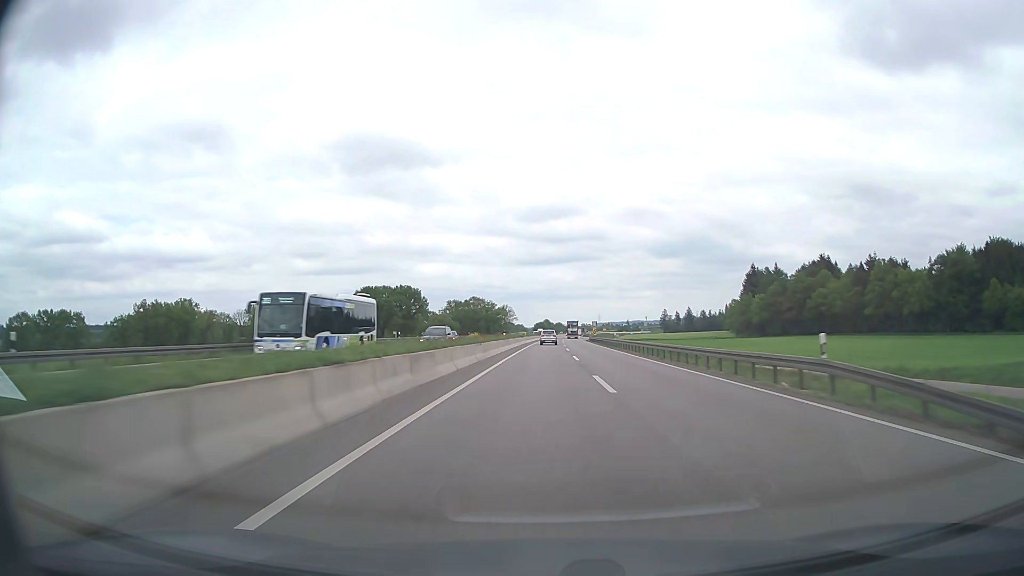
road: trunk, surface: asphalt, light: Day
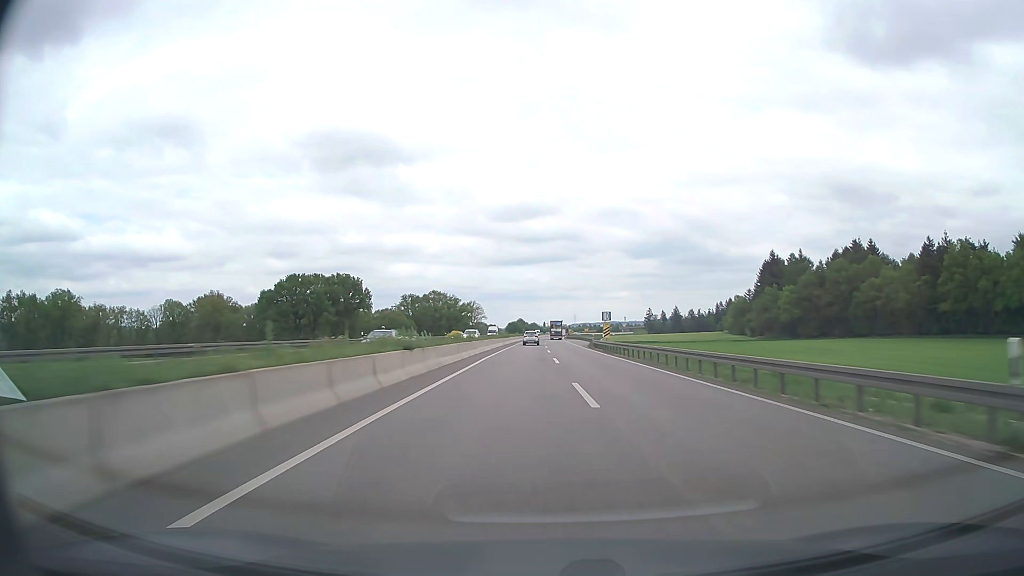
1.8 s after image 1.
(+0.7, +57.1) m; +2°
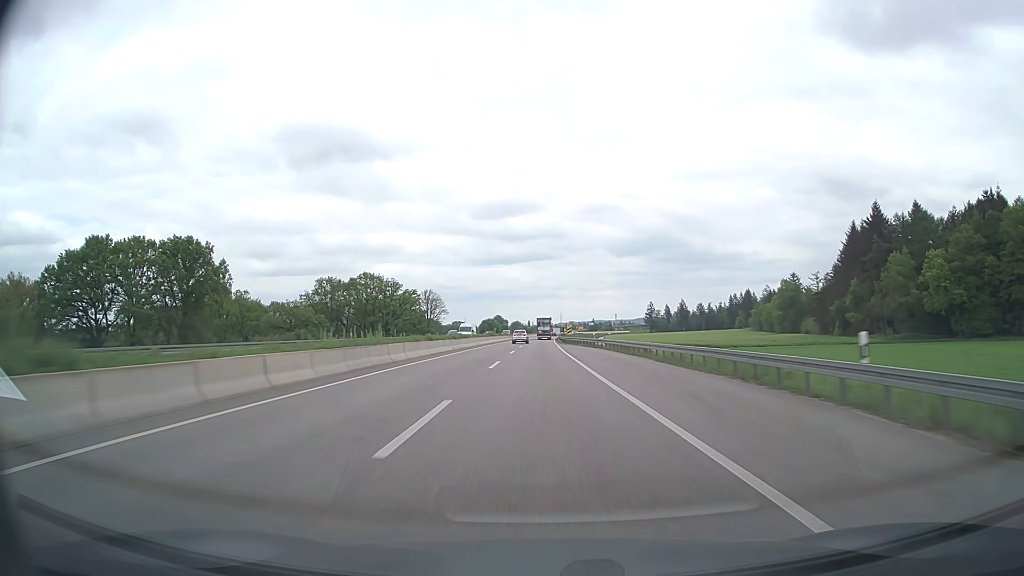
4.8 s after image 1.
(+2.6, +95.1) m; +2°
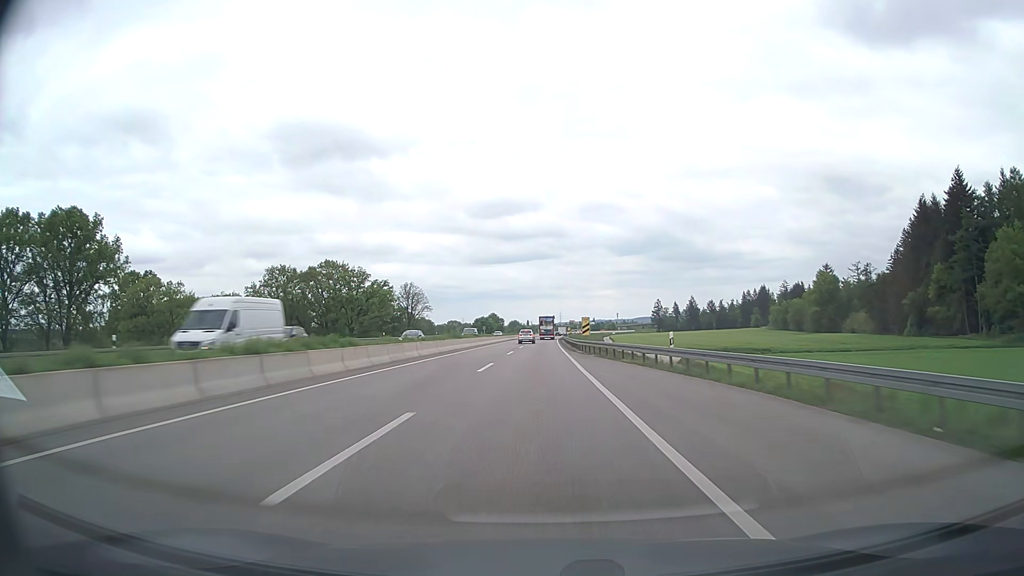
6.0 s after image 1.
(0.0, +38.0) m; 0°
(0, +10) (0, +20) (0, +30) (0, +40) (0, +50) (0, +60) (0, +70) (0, +80) (0, +90) (+1, +100) m
